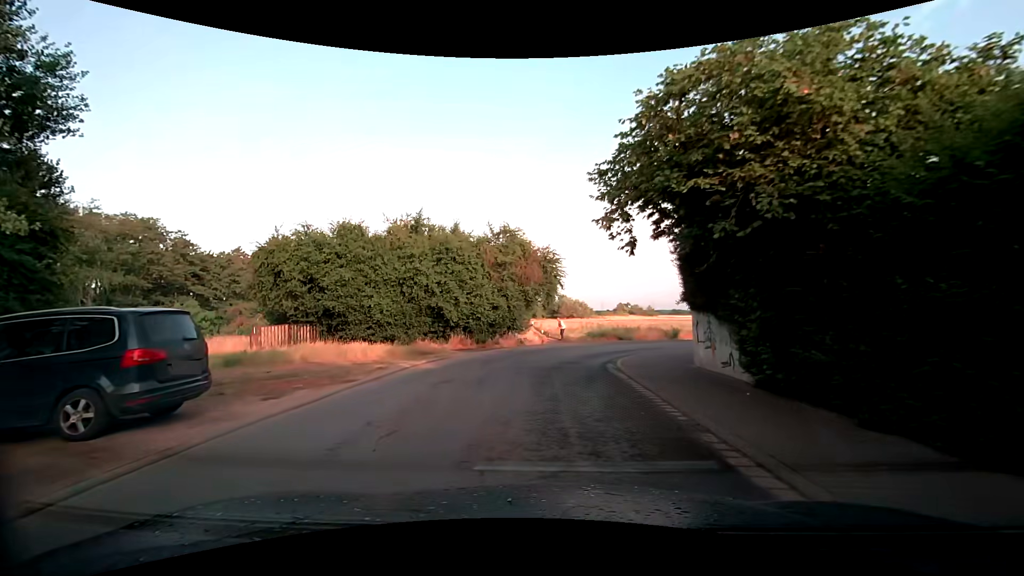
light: Day
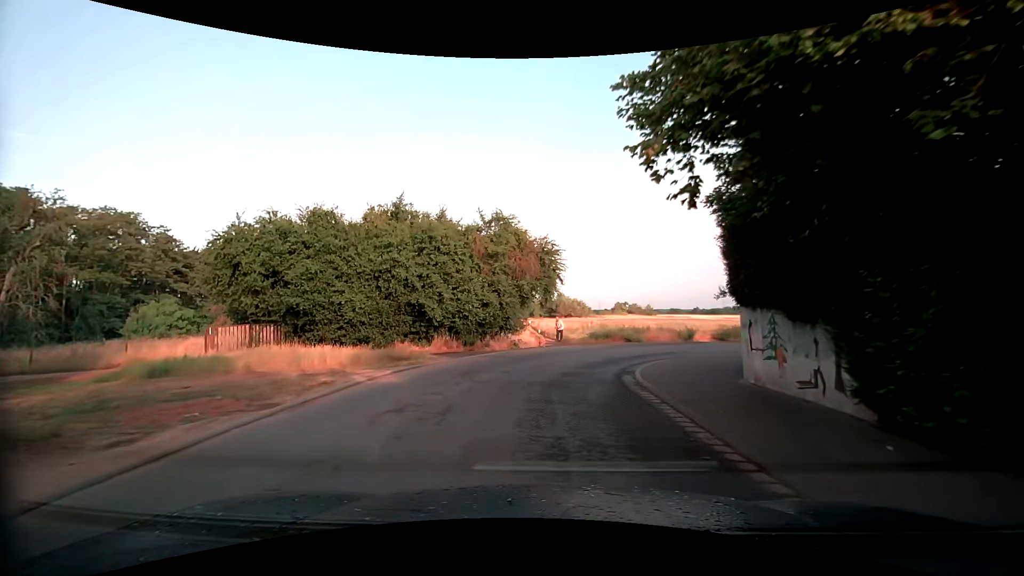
(0.0, +3.5) m; -1°
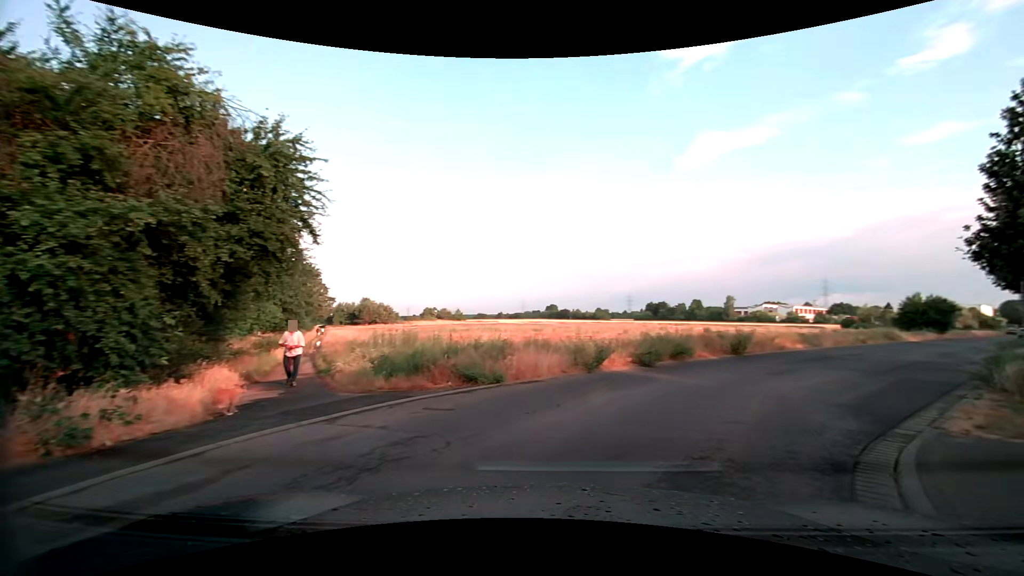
(+1.3, +16.0) m; +21°
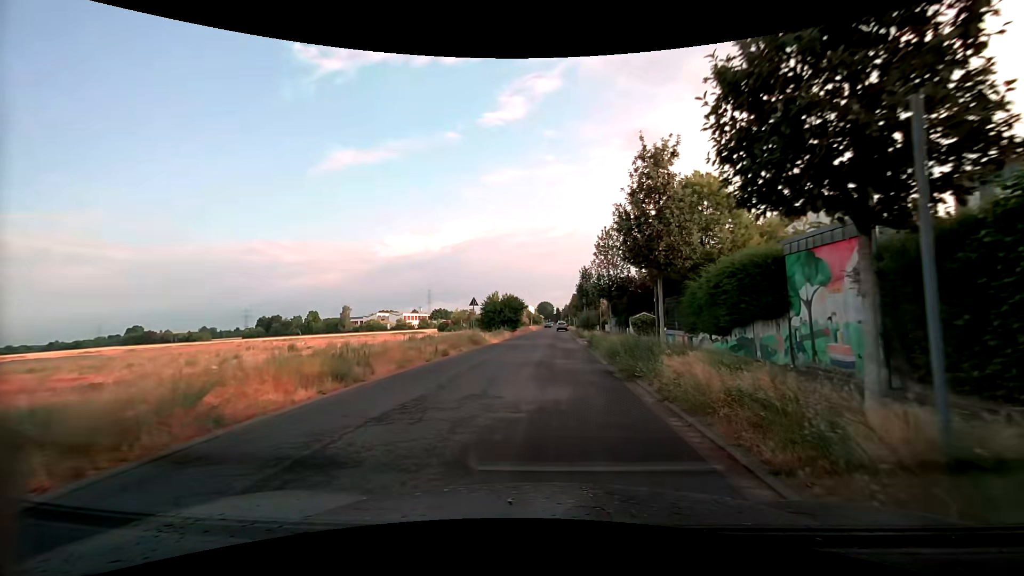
(+7.8, +14.3) m; +41°
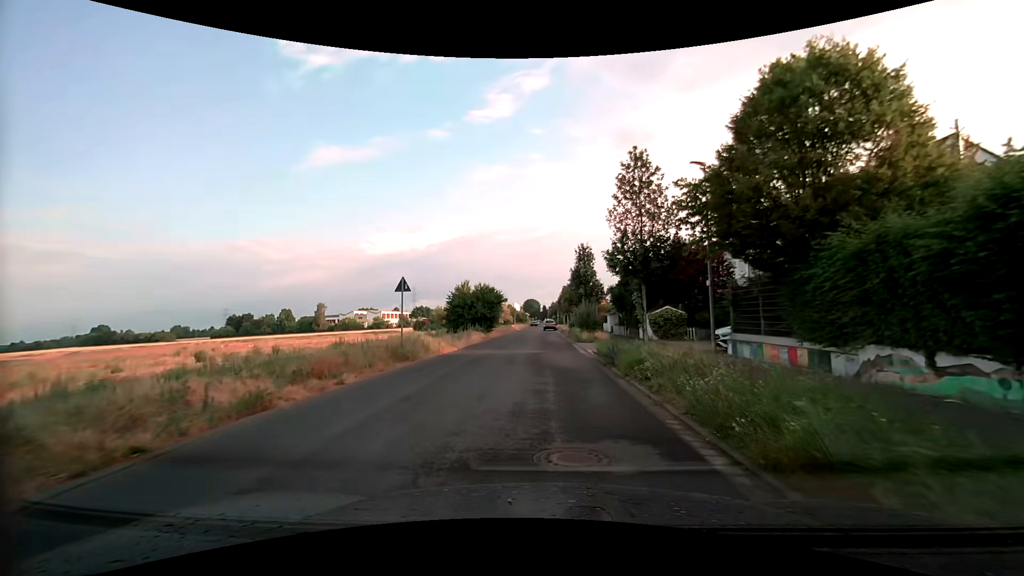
(+0.4, +12.7) m; +3°
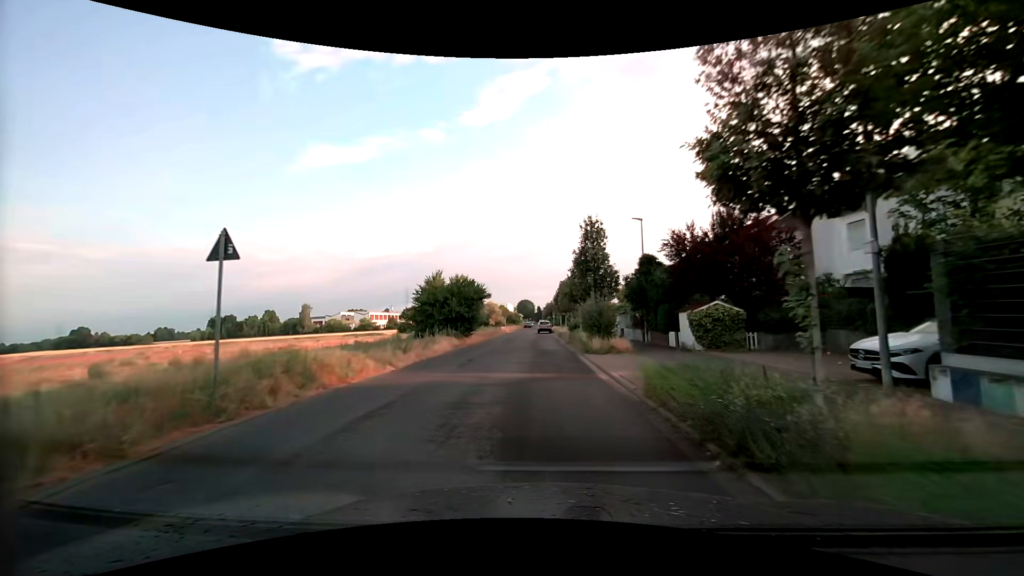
(0.0, +9.6) m; 0°
